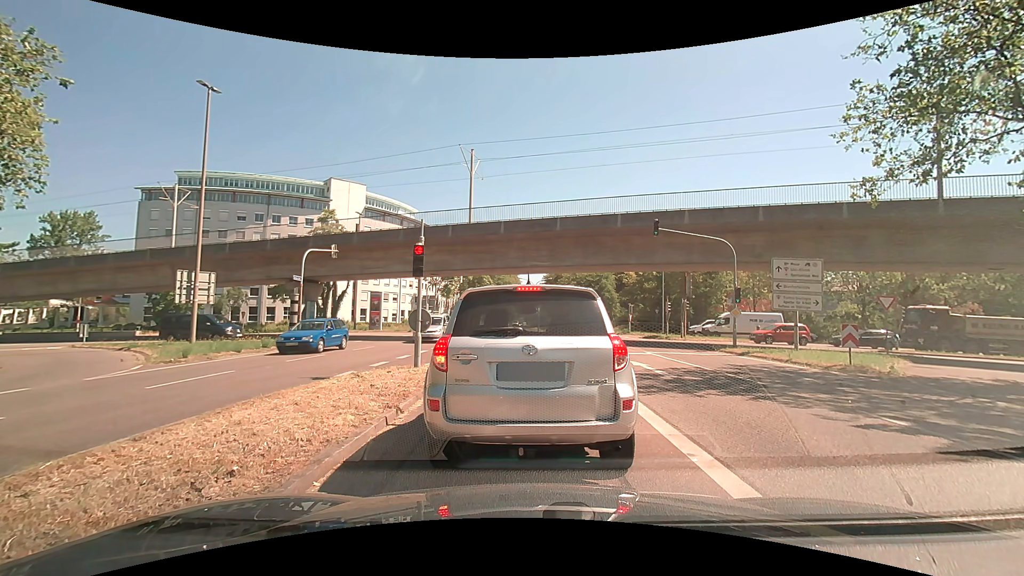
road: secondary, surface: asphalt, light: Day
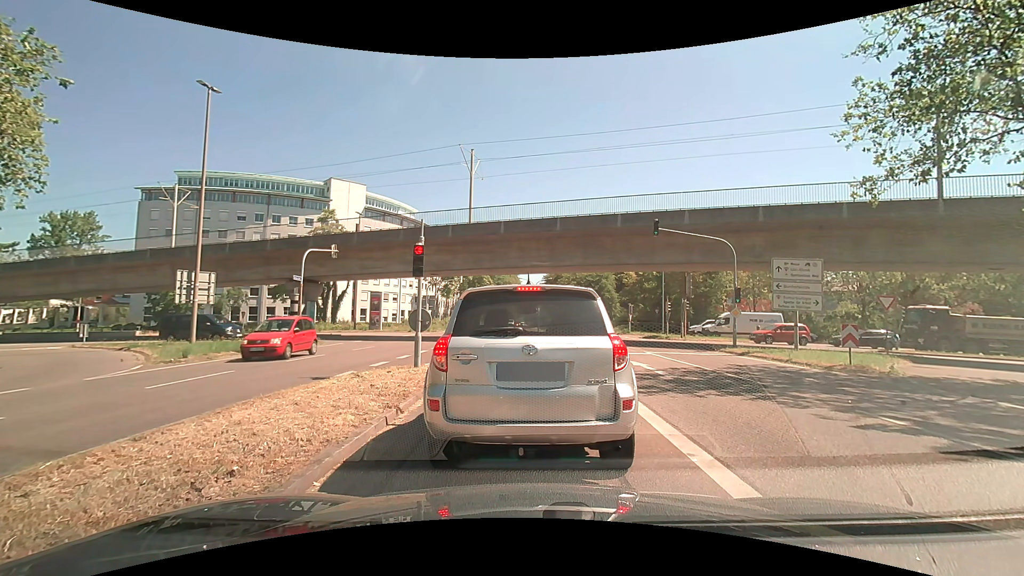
(0.0, 0.0) m; 0°
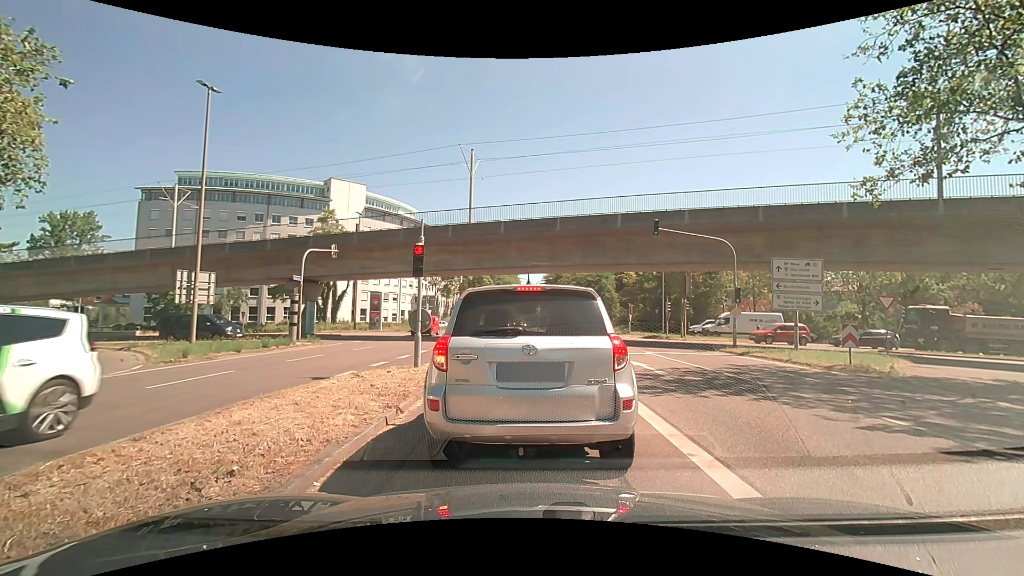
(0.0, 0.0) m; 0°
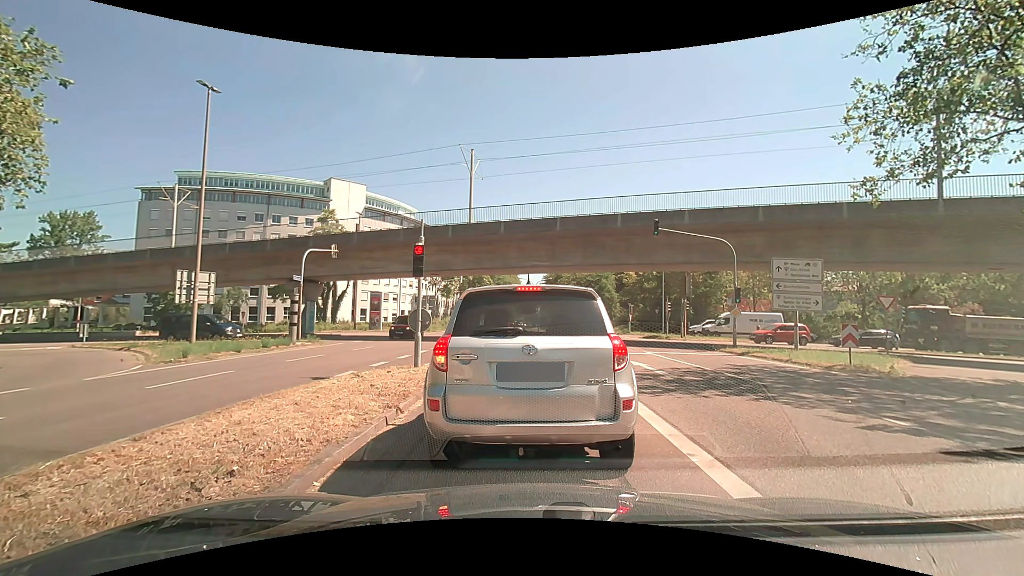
(0.0, 0.0) m; 0°
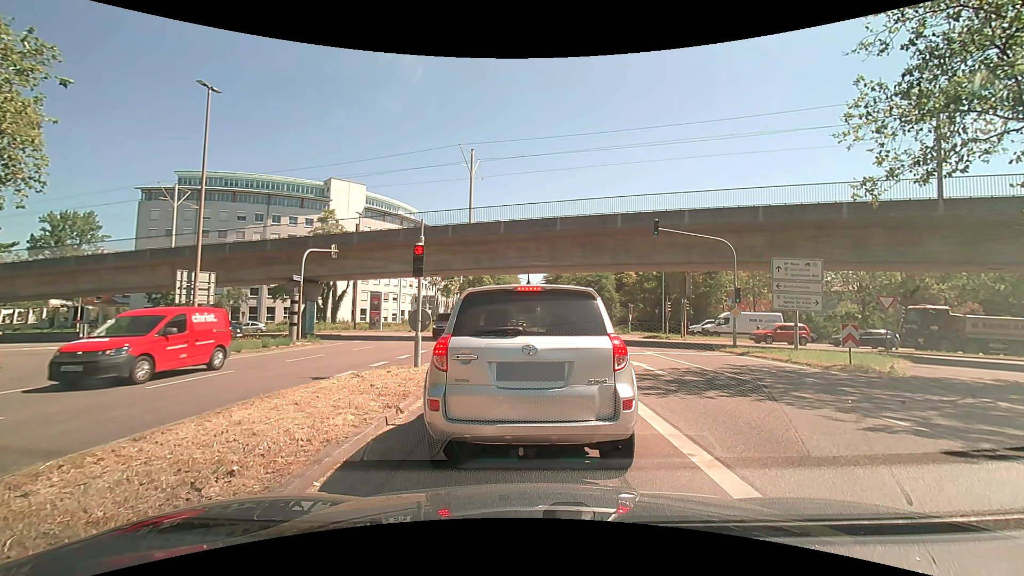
(0.0, 0.0) m; 0°
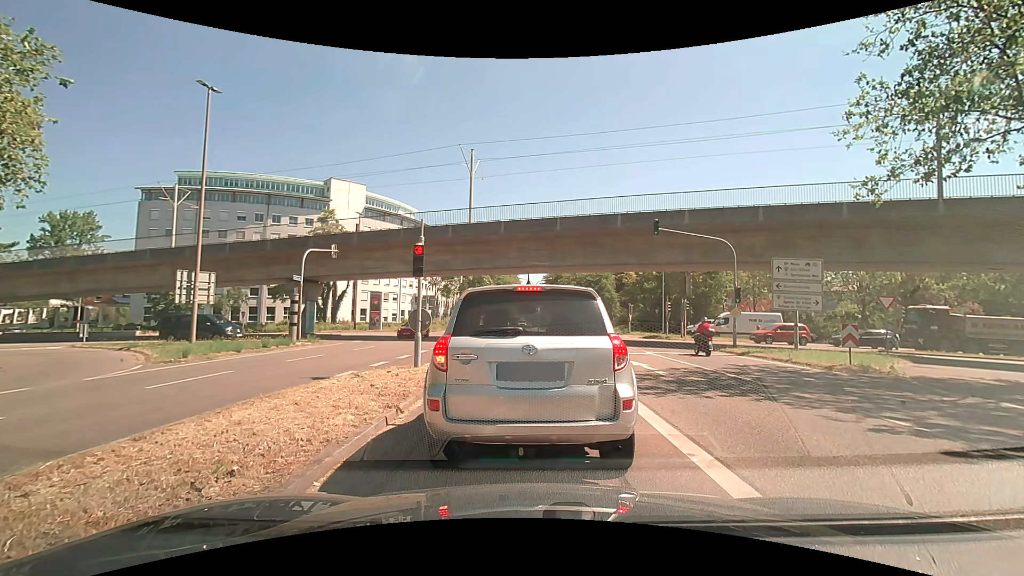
(0.0, 0.0) m; 0°
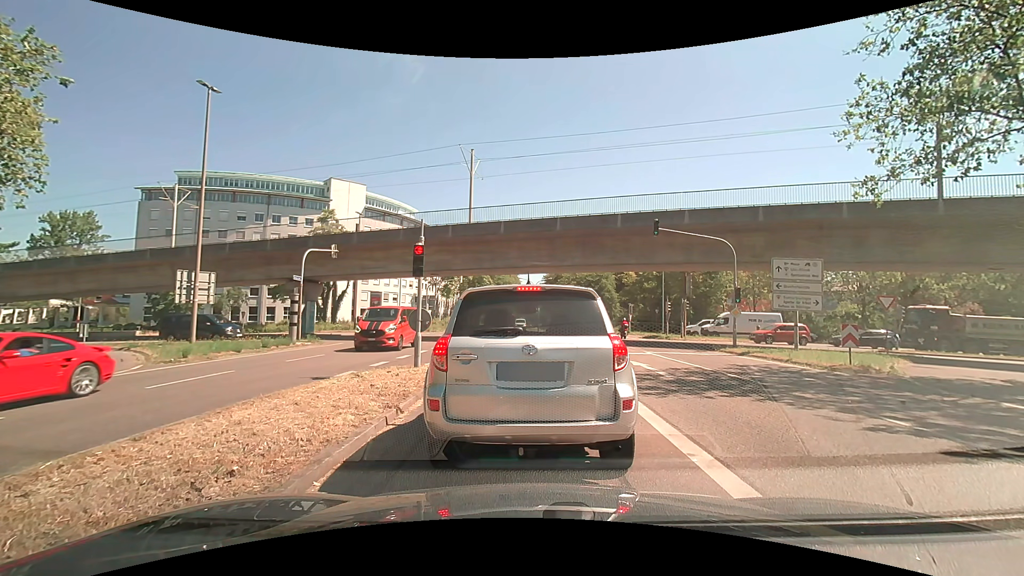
(0.0, 0.0) m; 0°
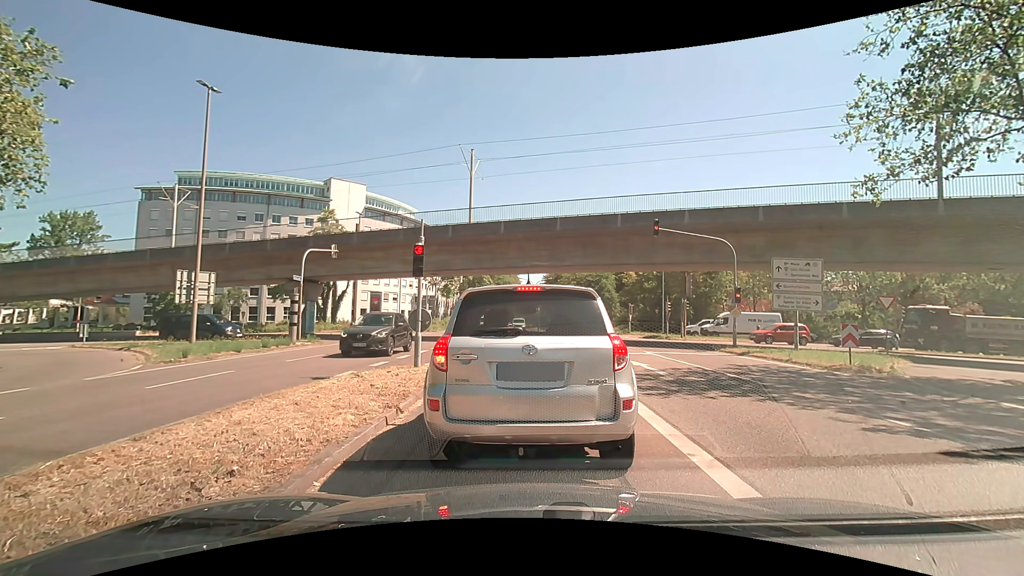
(0.0, 0.0) m; 0°
